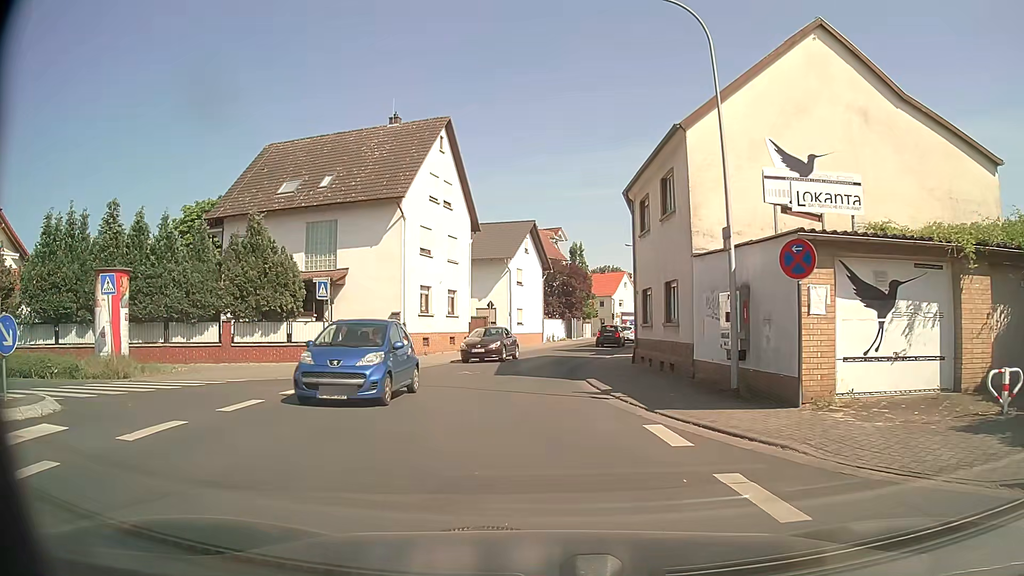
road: tertiary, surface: asphalt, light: Day
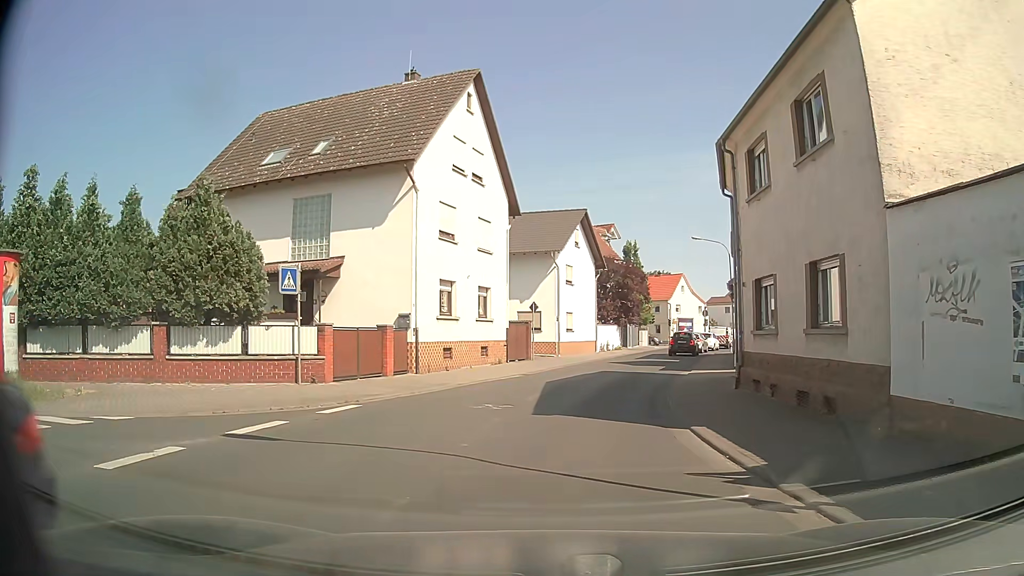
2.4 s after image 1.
(-0.3, +7.3) m; -4°
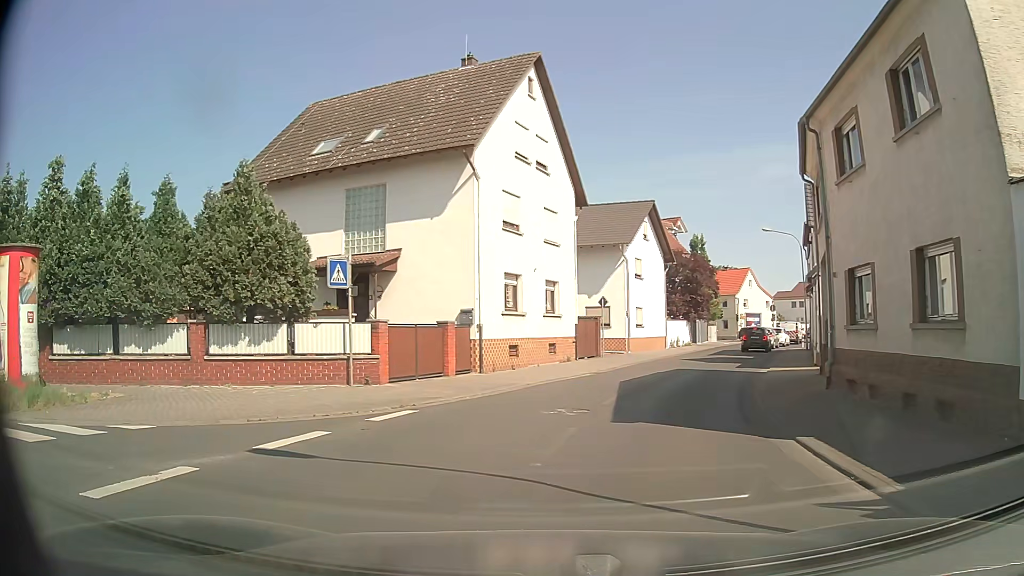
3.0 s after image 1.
(-0.1, +1.4) m; -5°
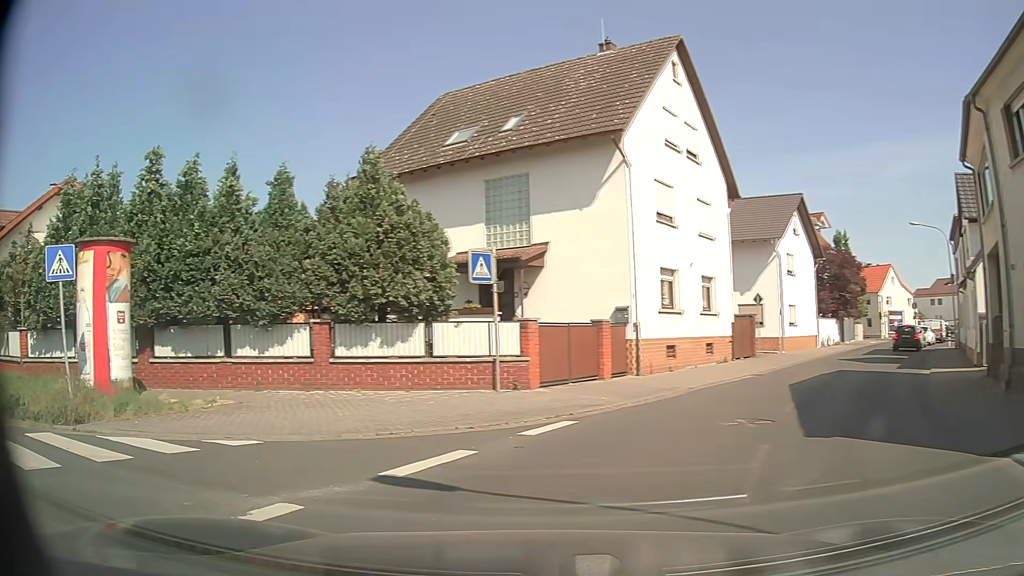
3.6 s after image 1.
(-0.2, +1.6) m; -12°
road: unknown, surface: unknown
